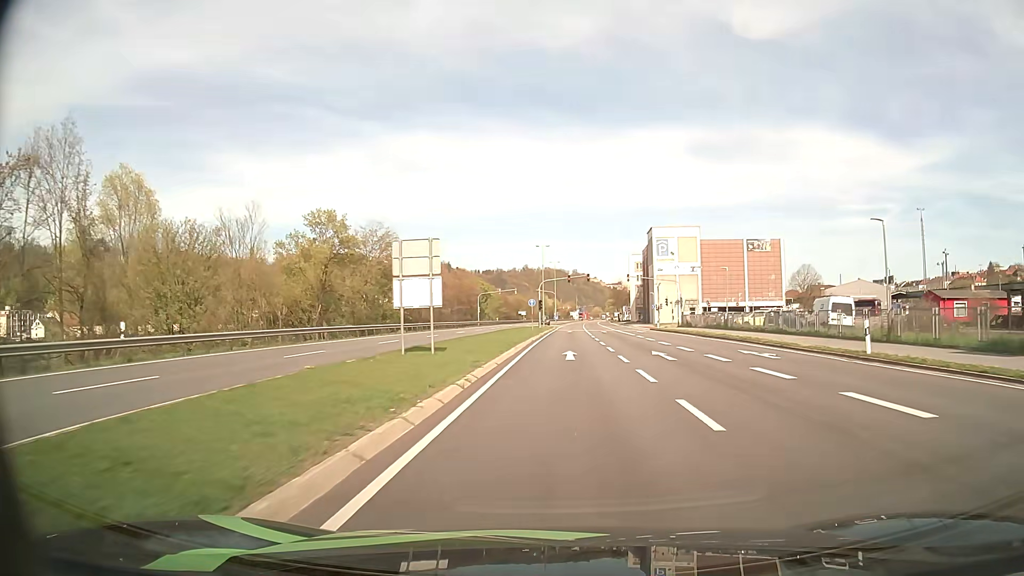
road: primary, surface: asphalt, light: Day
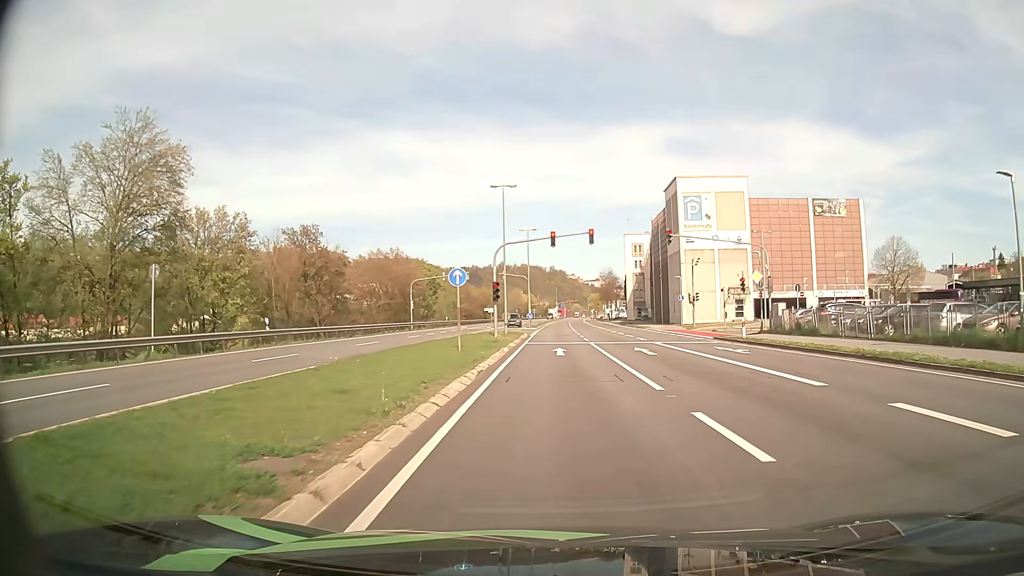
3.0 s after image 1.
(+0.6, +36.8) m; +2°
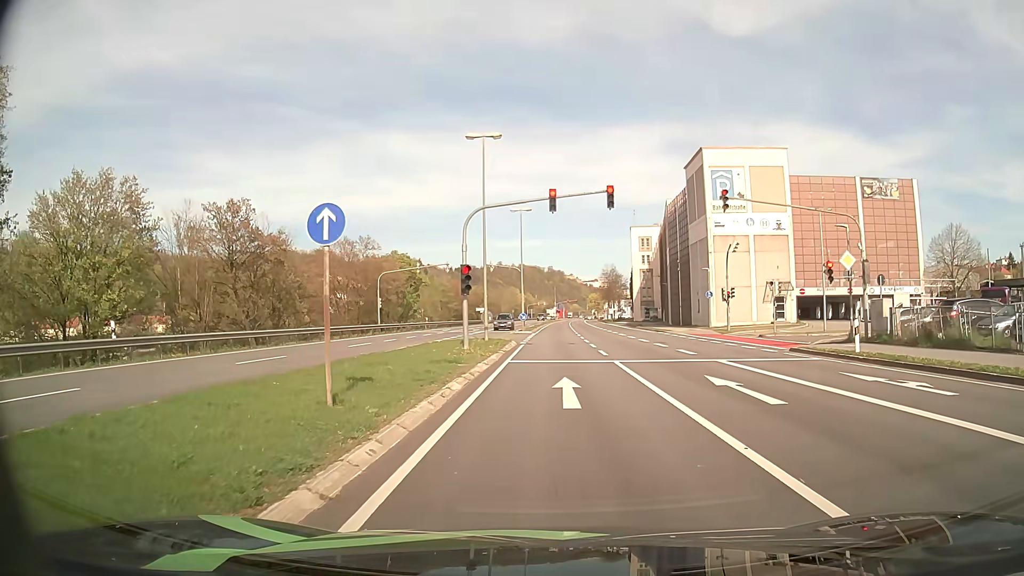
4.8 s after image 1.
(0.0, +12.6) m; 0°
